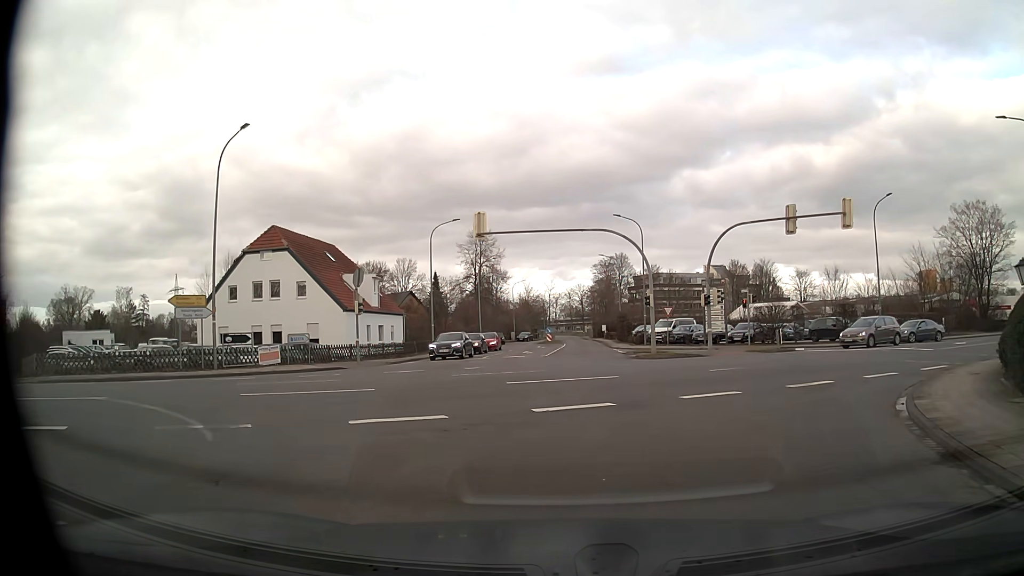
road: unclassified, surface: asphalt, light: Day
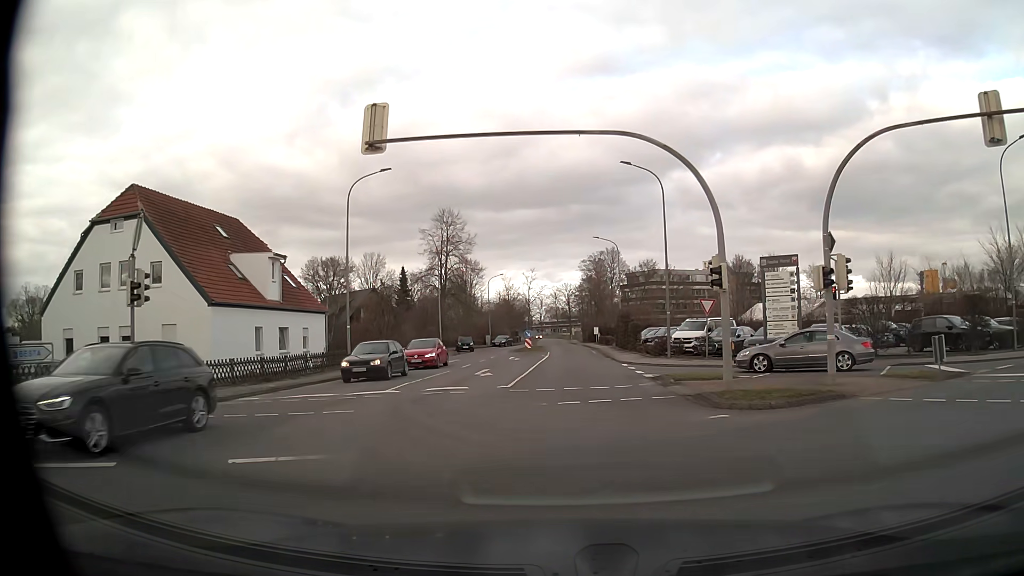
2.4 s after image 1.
(+0.2, +17.4) m; +1°
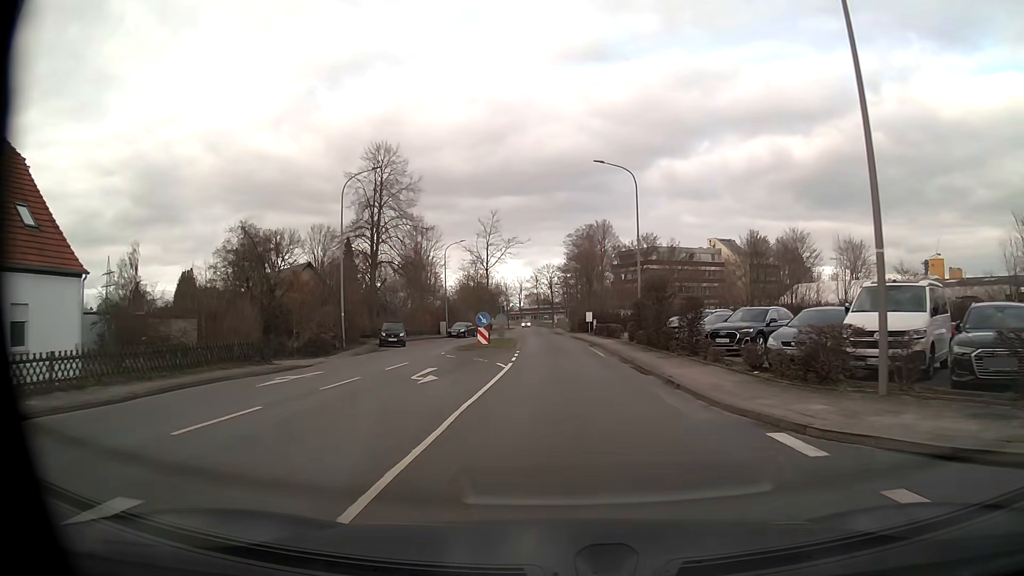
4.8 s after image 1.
(+0.2, +23.7) m; +2°
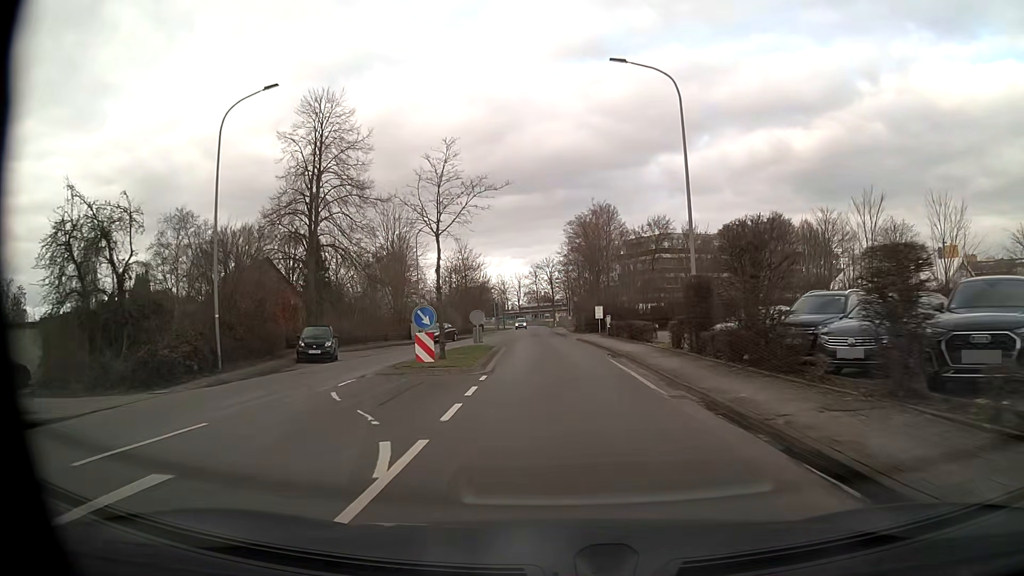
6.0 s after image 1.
(0.0, +14.2) m; 0°
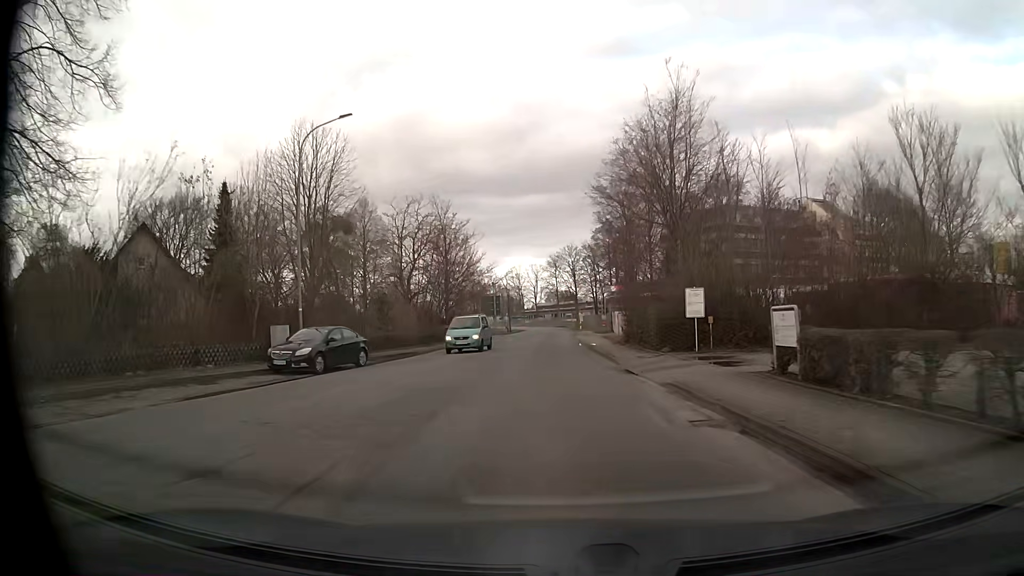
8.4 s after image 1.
(-0.5, +30.0) m; -2°
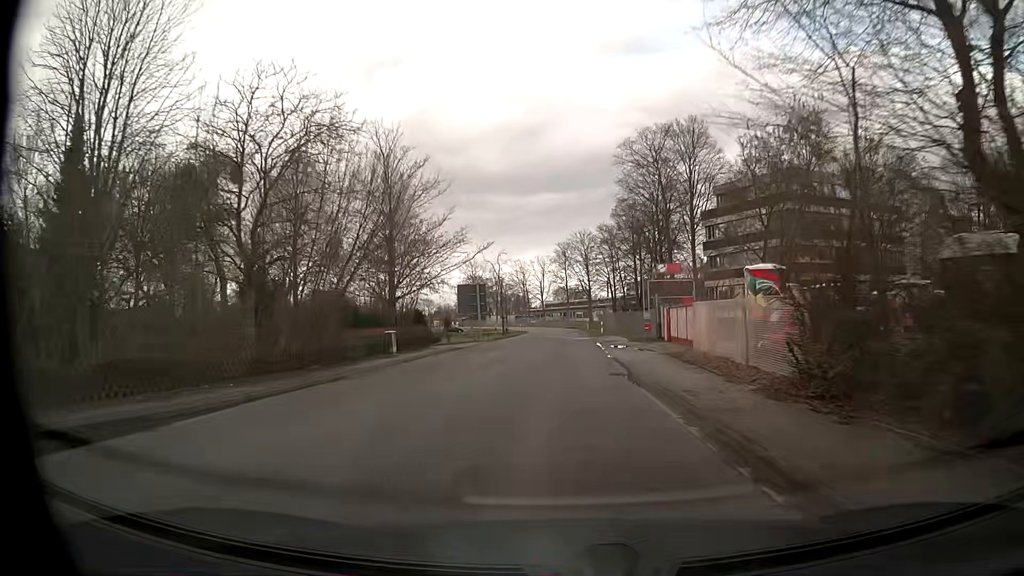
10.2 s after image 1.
(-0.2, +22.4) m; -1°
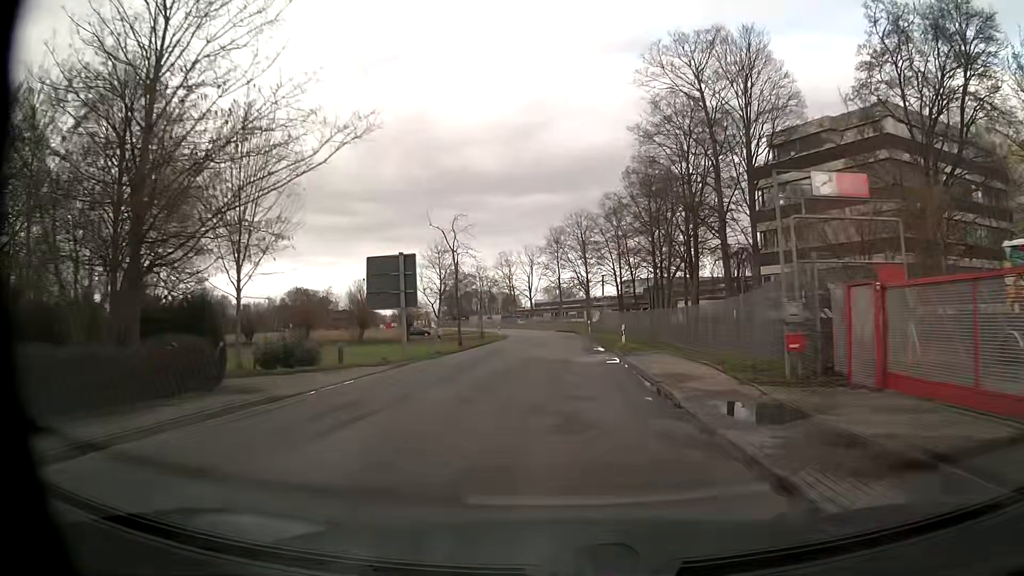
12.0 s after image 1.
(0.0, +22.6) m; 0°
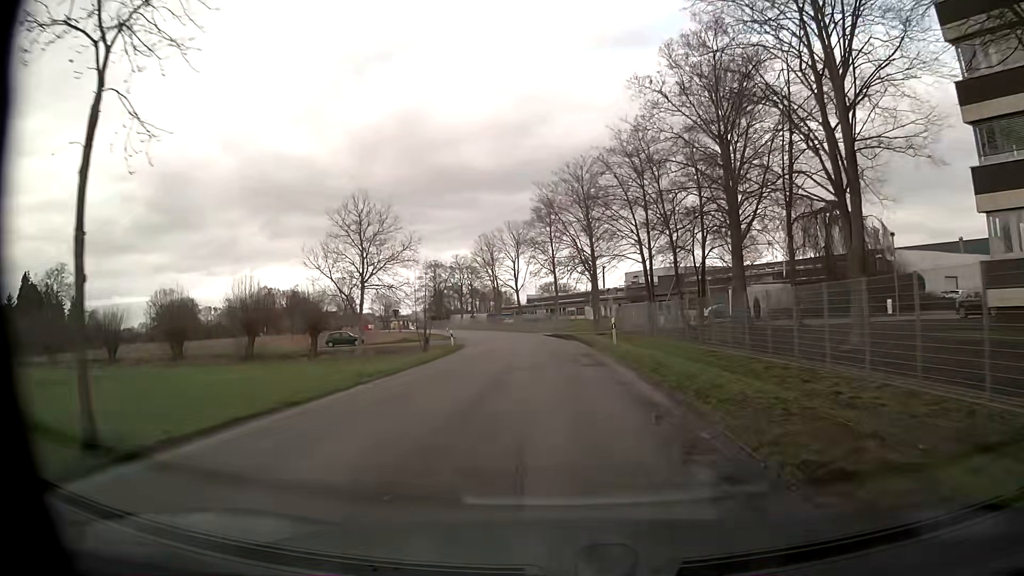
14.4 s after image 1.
(+0.4, +30.4) m; +1°
(0, +10) (0, +20) (-1, +30) (-1, +40) (-2, +50) (-4, +60) (-5, +70) (-8, +79) (-10, +89) (-13, +99) m
